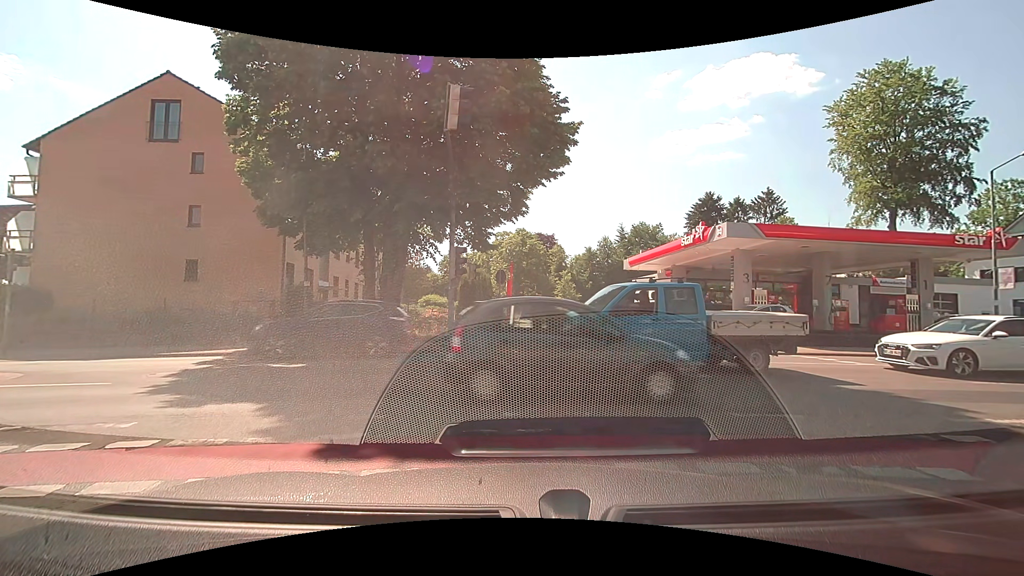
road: residential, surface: asphalt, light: Day
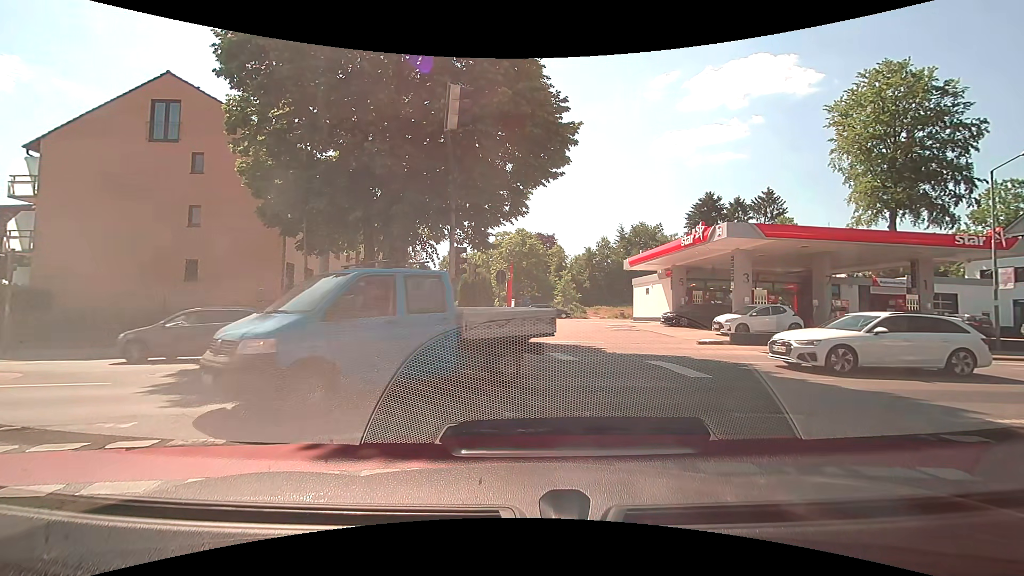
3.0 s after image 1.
(0.0, 0.0) m; 0°
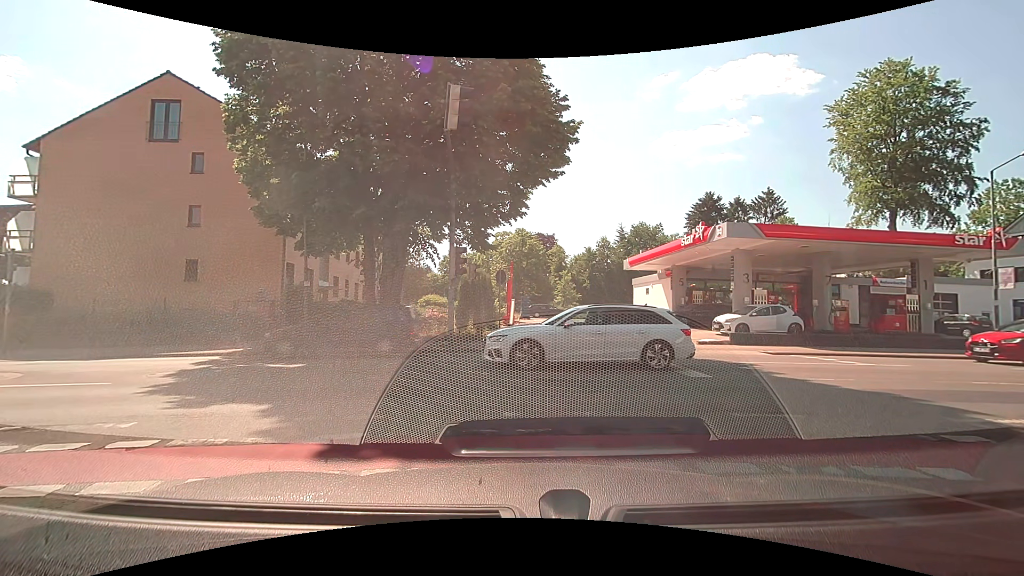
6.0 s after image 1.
(0.0, 0.0) m; 0°
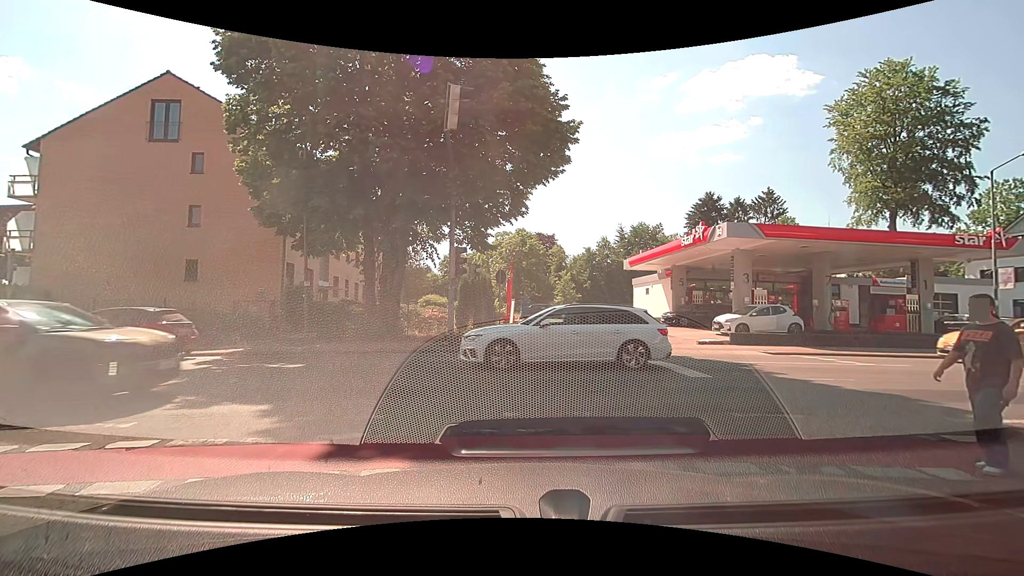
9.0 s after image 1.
(0.0, 0.0) m; 0°
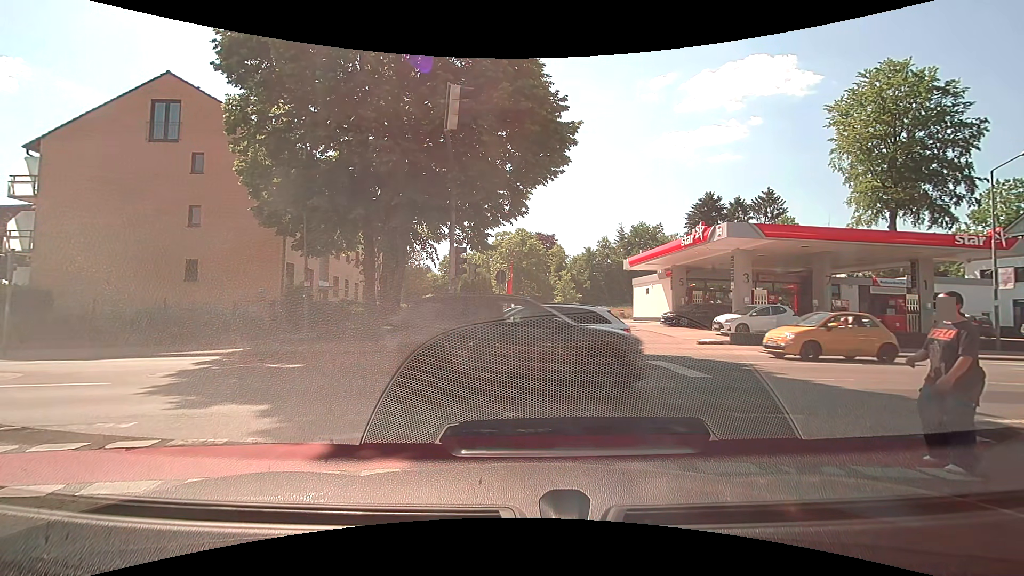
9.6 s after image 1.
(0.0, 0.0) m; 0°
